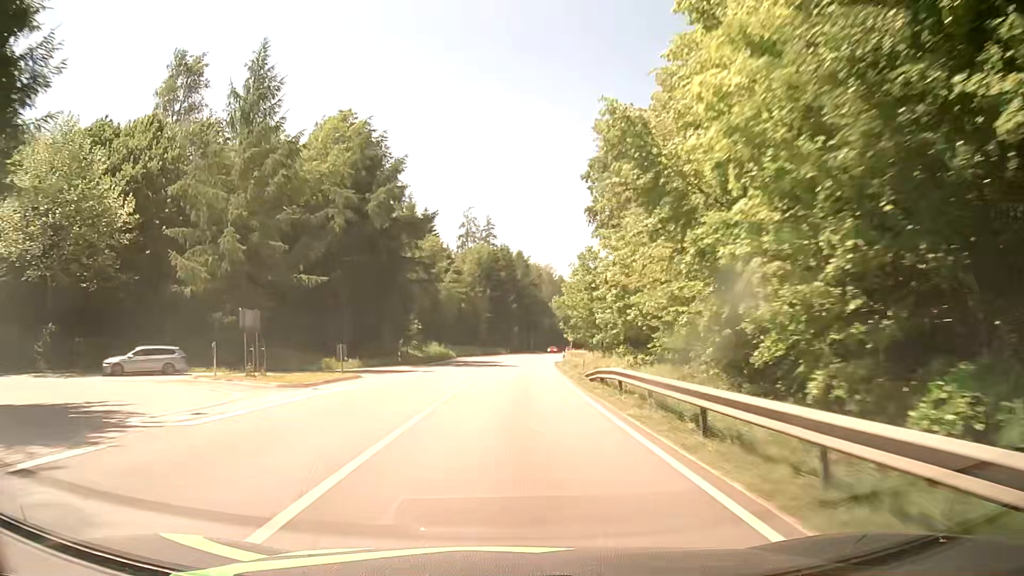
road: primary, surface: asphalt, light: Day
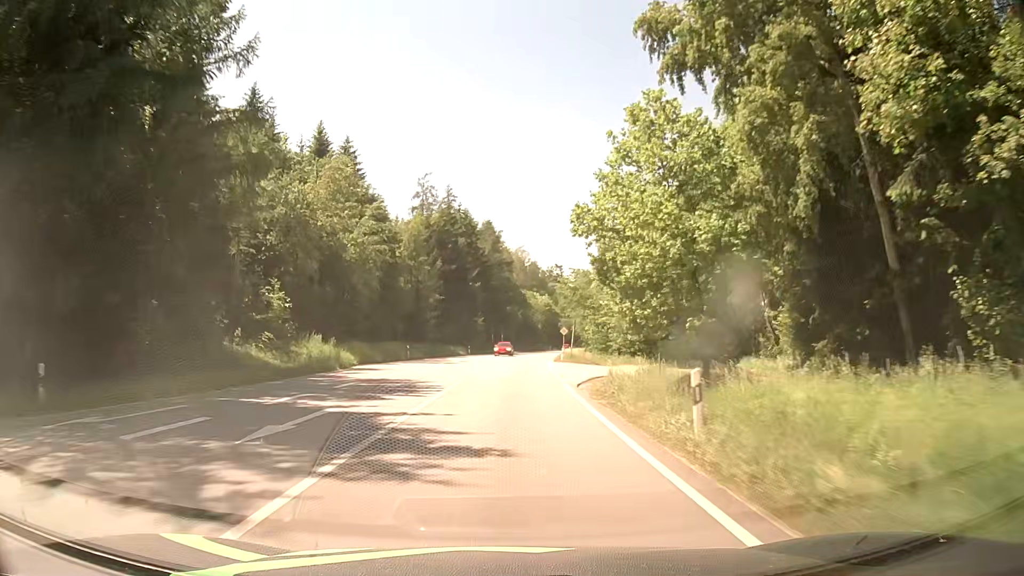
(+0.7, +38.6) m; +3°
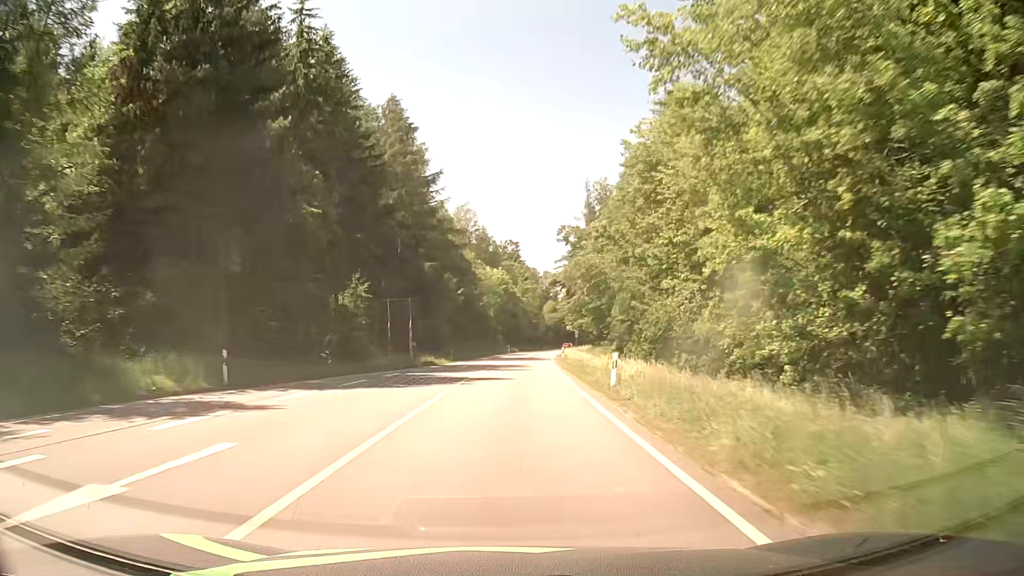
(+2.2, +64.4) m; +4°
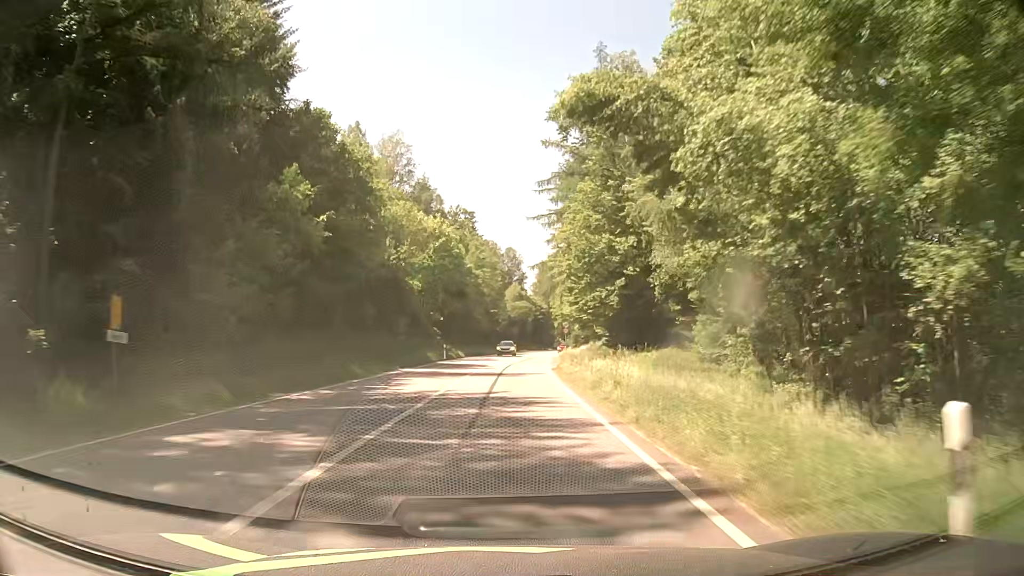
(+1.8, +50.6) m; +3°
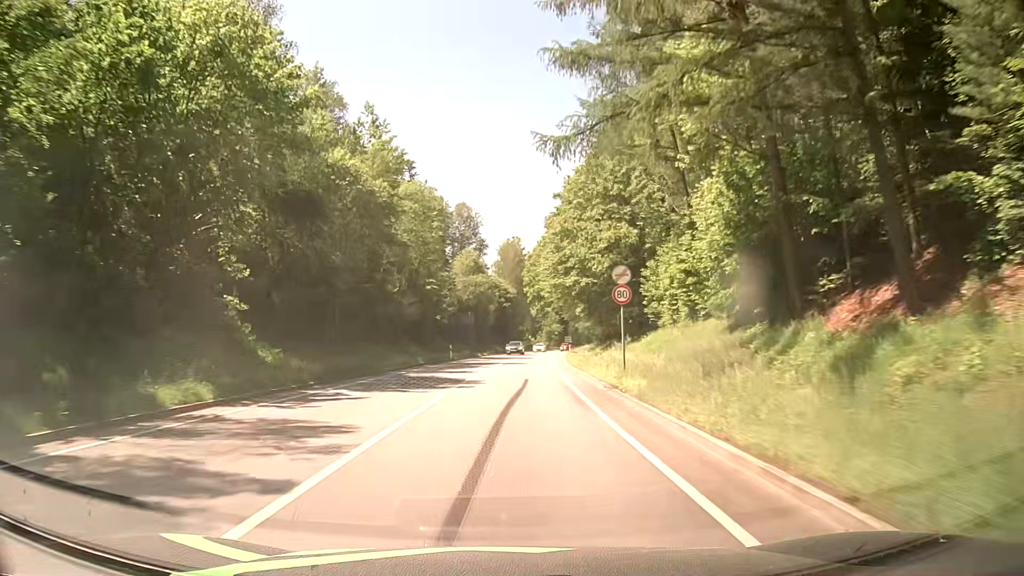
(+1.5, +50.3) m; +3°
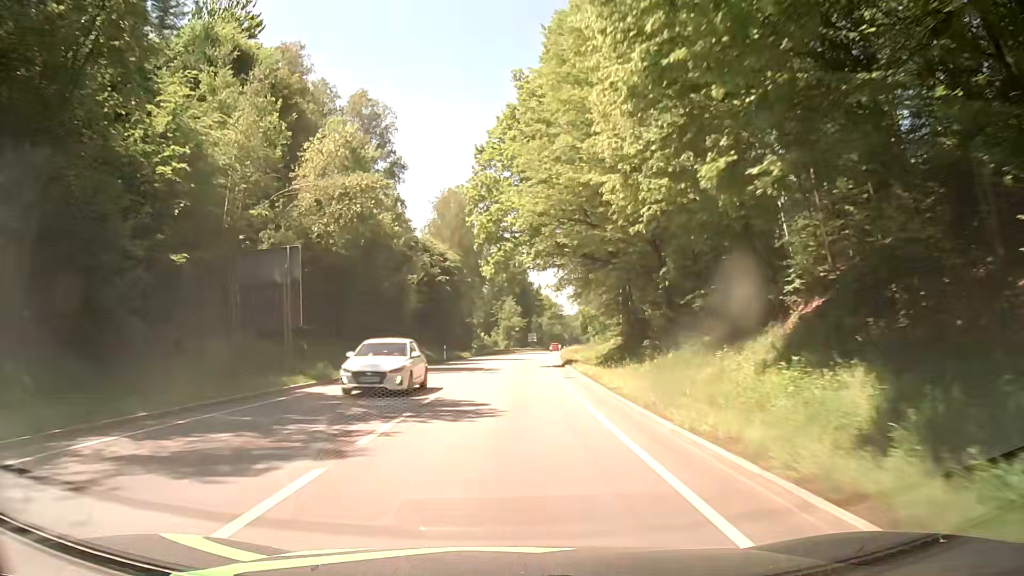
(+2.0, +50.1) m; +4°
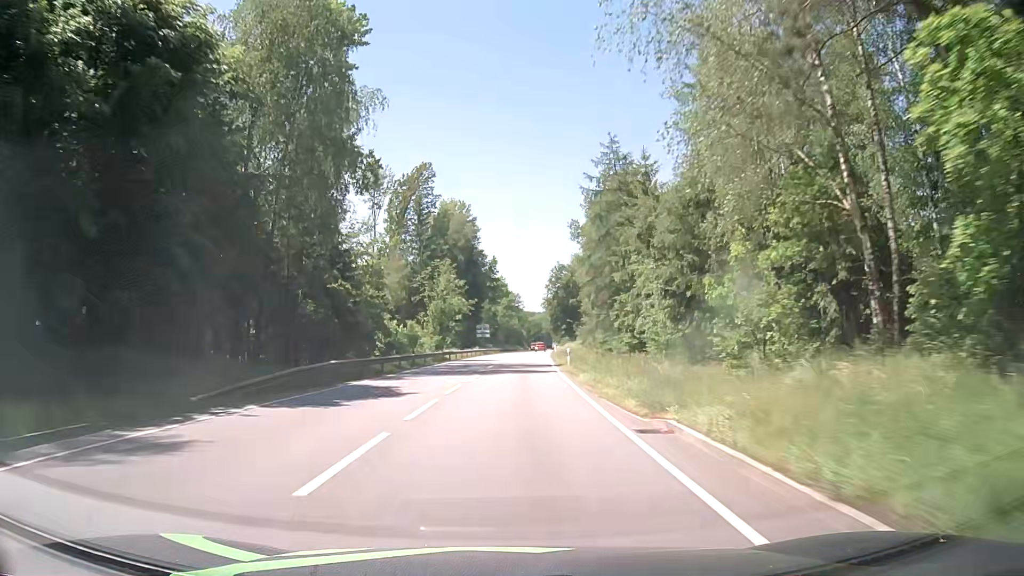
(+2.7, +62.7) m; +5°
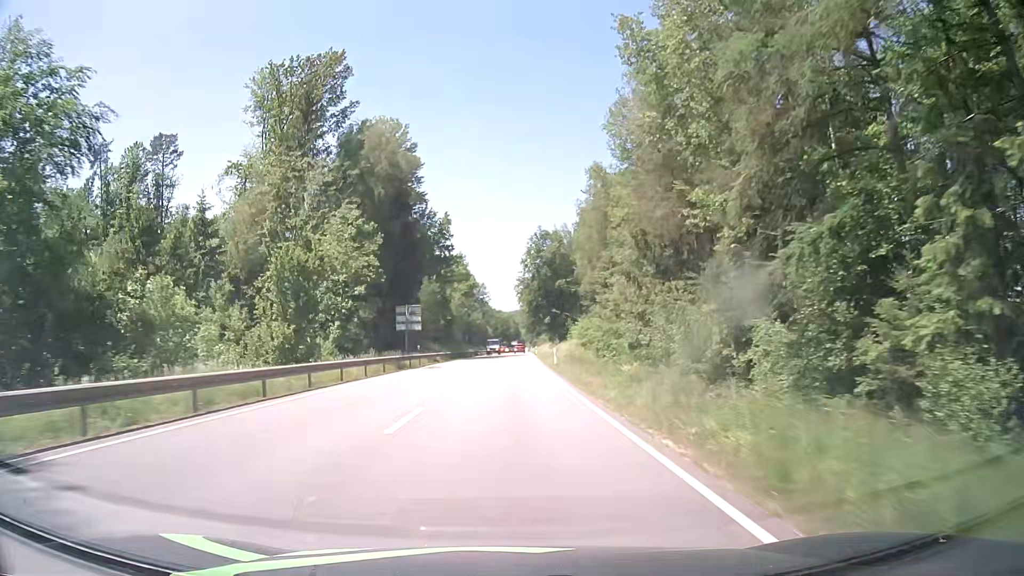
(+1.3, +50.3) m; +2°
(0, +10) (0, +20) (+1, +30) (+1, +40) (+1, +50) (+2, +60) (+2, +70) (+2, +80) (+3, +90) (+3, +100) m
